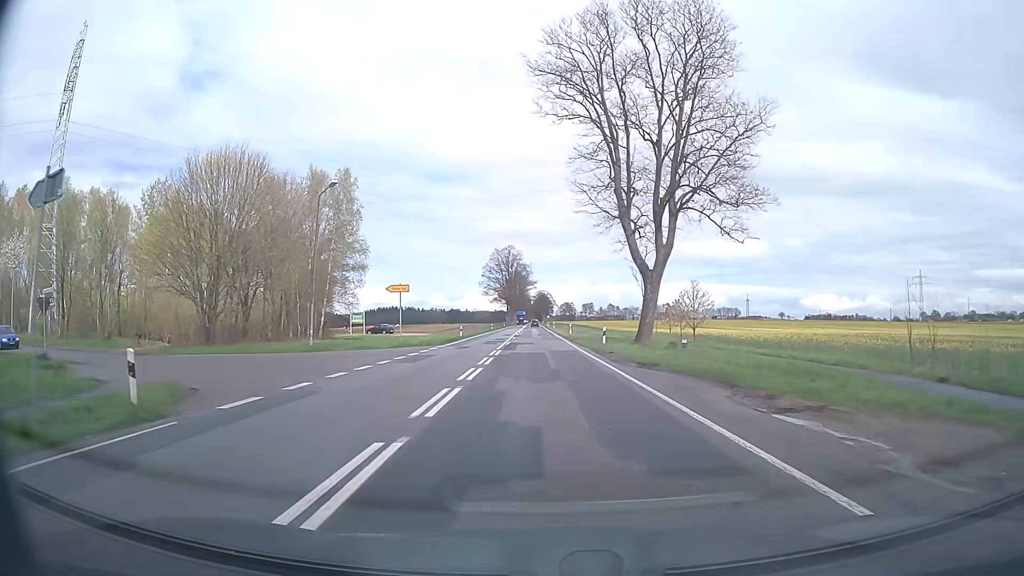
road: primary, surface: asphalt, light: Day
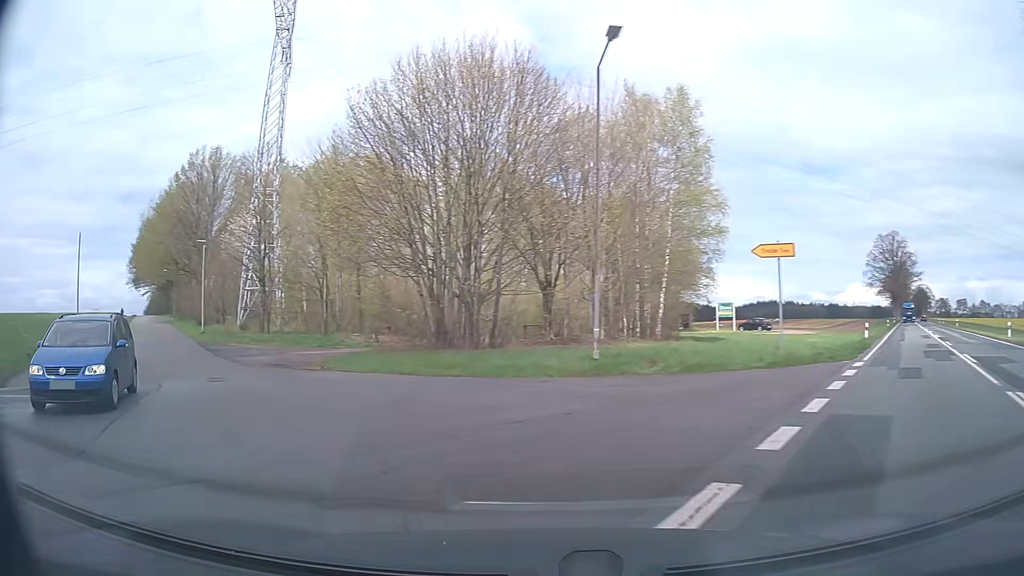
(-3.2, +19.2) m; -33°
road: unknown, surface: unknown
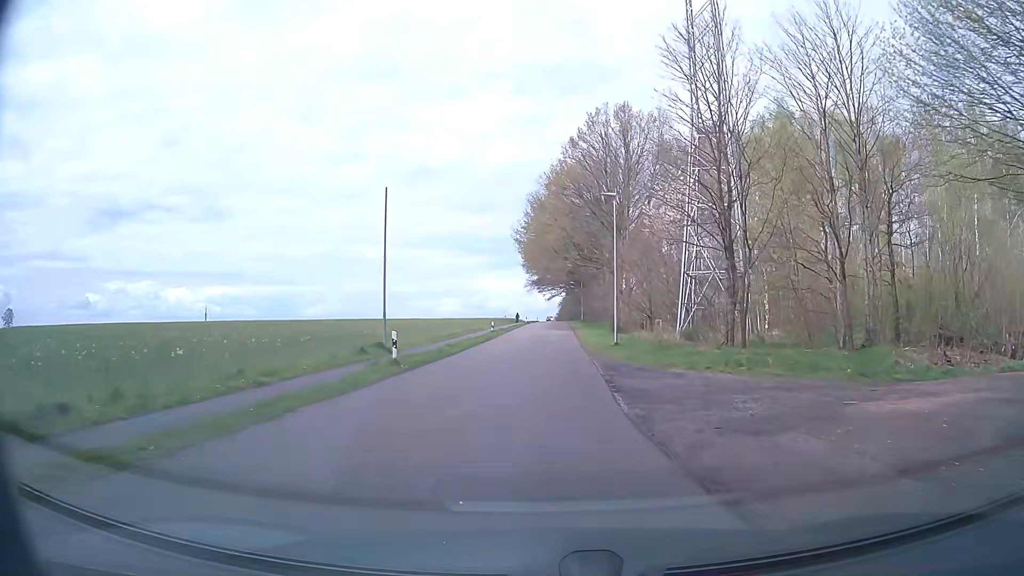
(-8.4, +18.3) m; -35°
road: unclassified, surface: asphalt
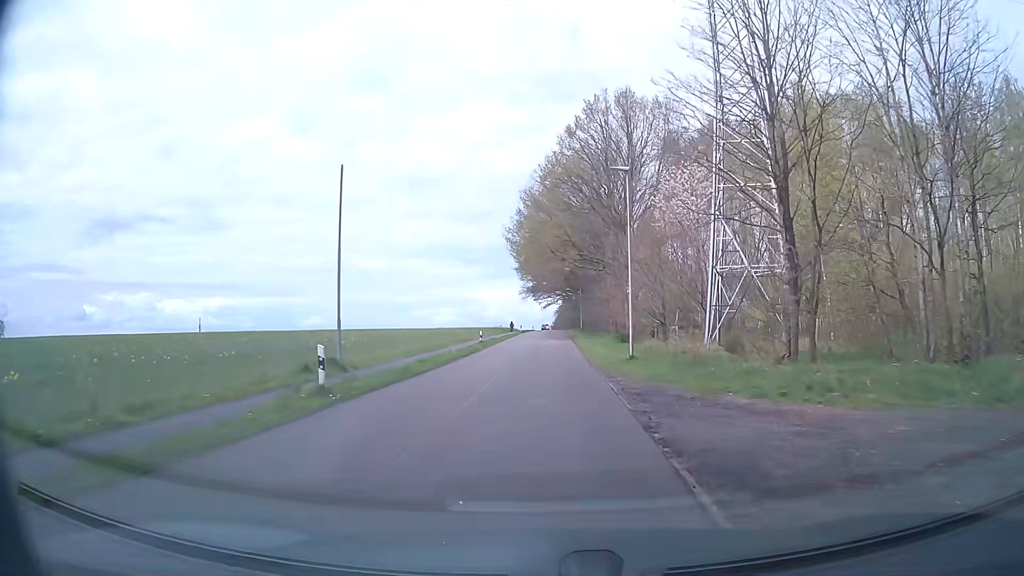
(-0.1, +6.4) m; 0°
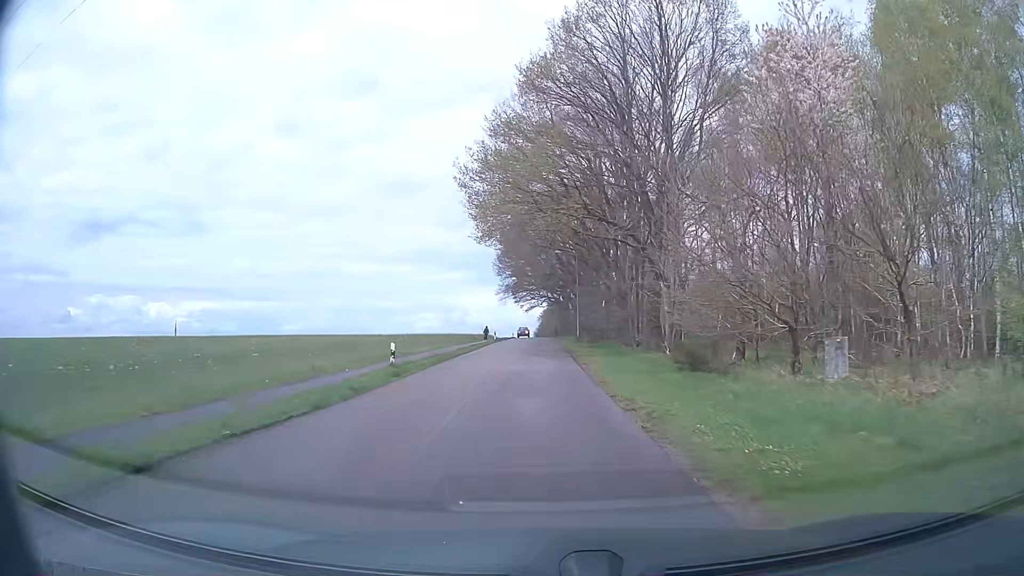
(+0.2, +22.2) m; +1°
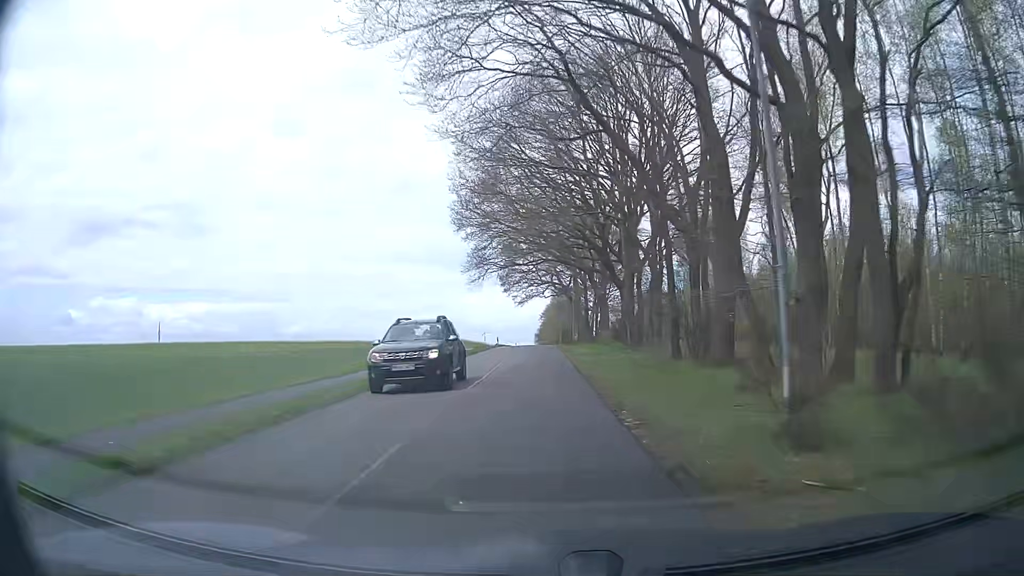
(-0.1, +43.5) m; 0°
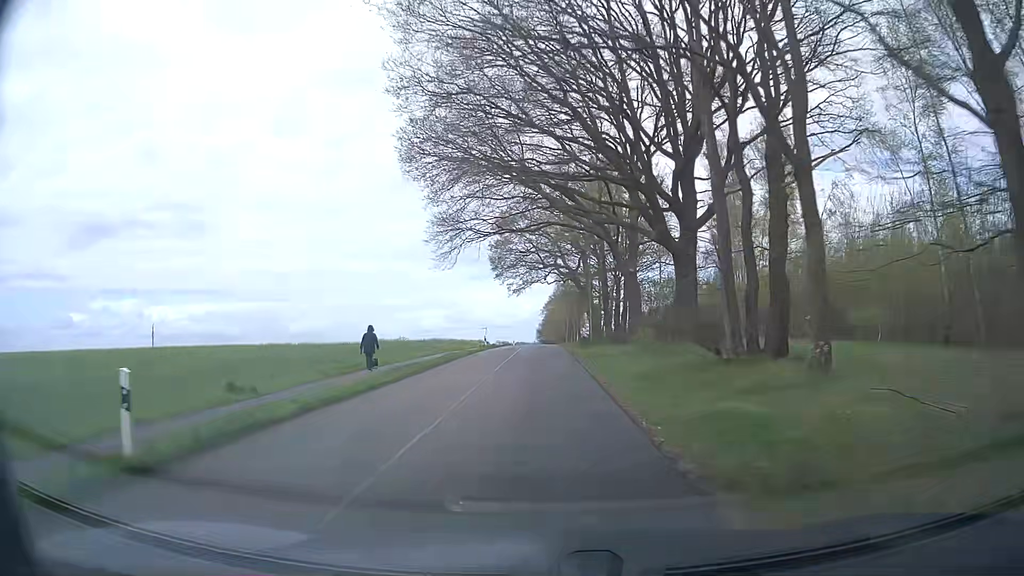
(-0.2, +18.3) m; 0°
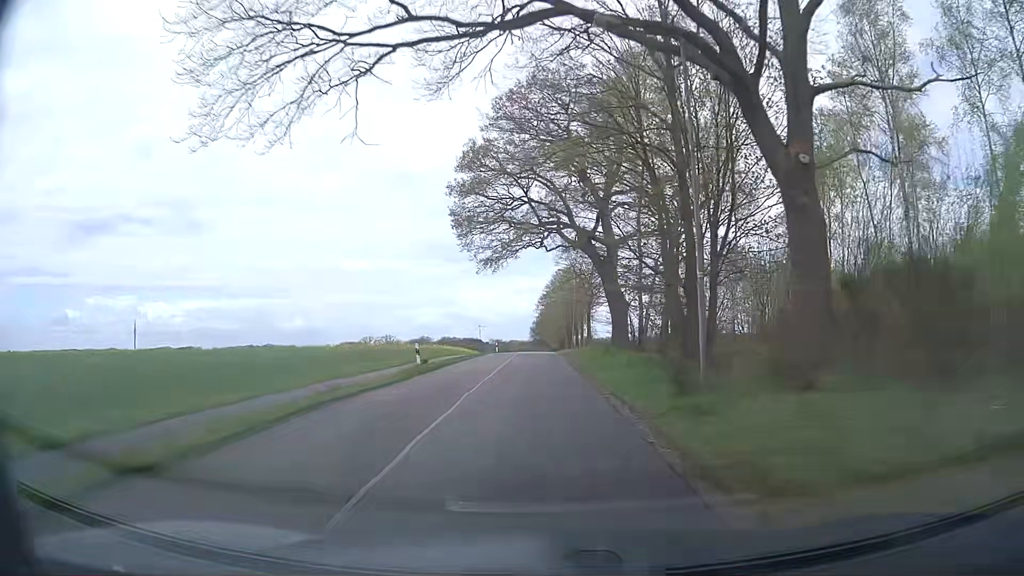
(+0.1, +27.8) m; 0°
(0, +10) (0, +20) (0, +30) (0, +40) (0, +50) (0, +60) (0, +70) (0, +80) (0, +90) (0, +100) m
